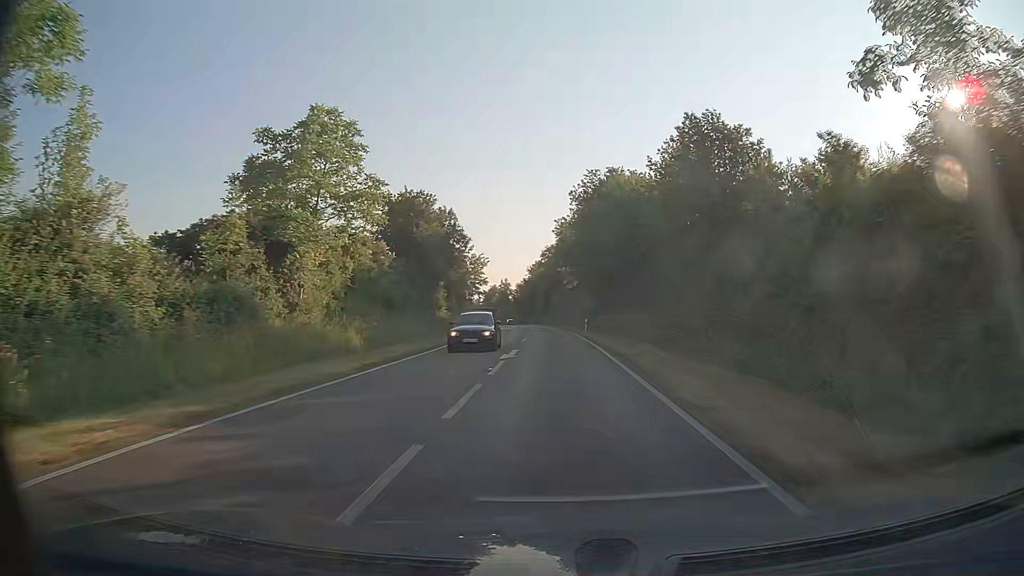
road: primary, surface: asphalt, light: Day
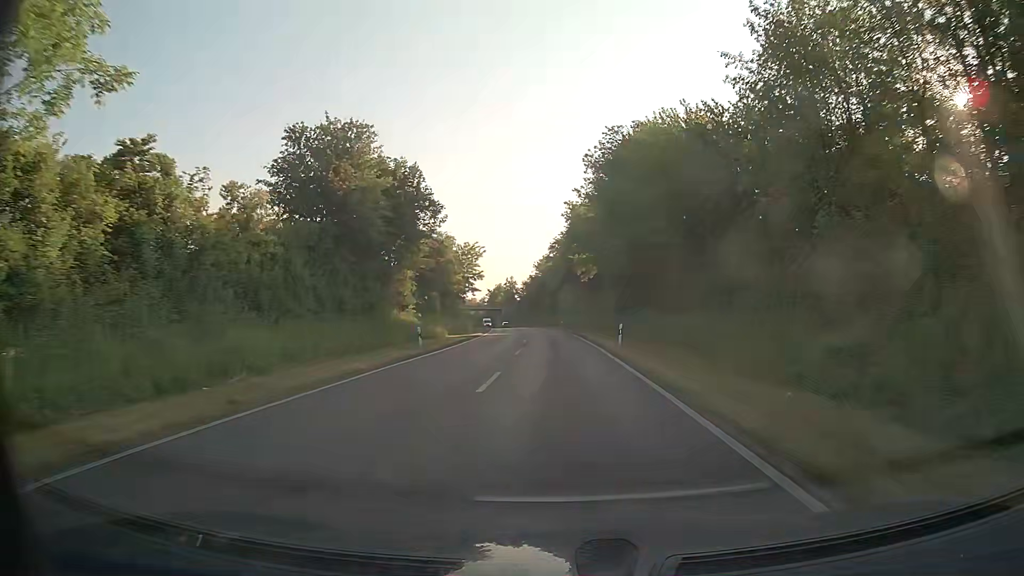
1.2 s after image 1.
(-0.2, +20.9) m; -1°
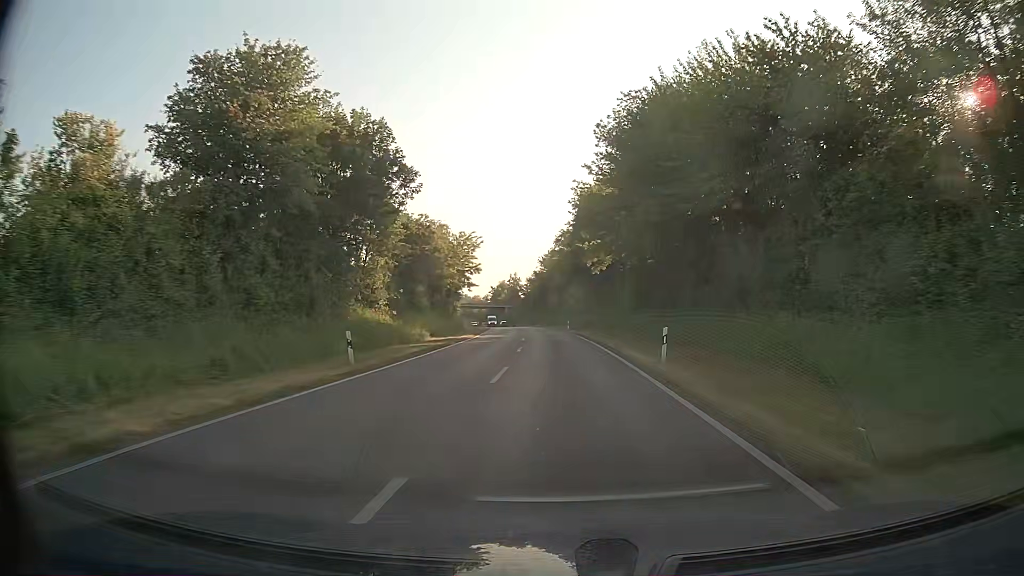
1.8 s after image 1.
(0.0, +10.5) m; 0°
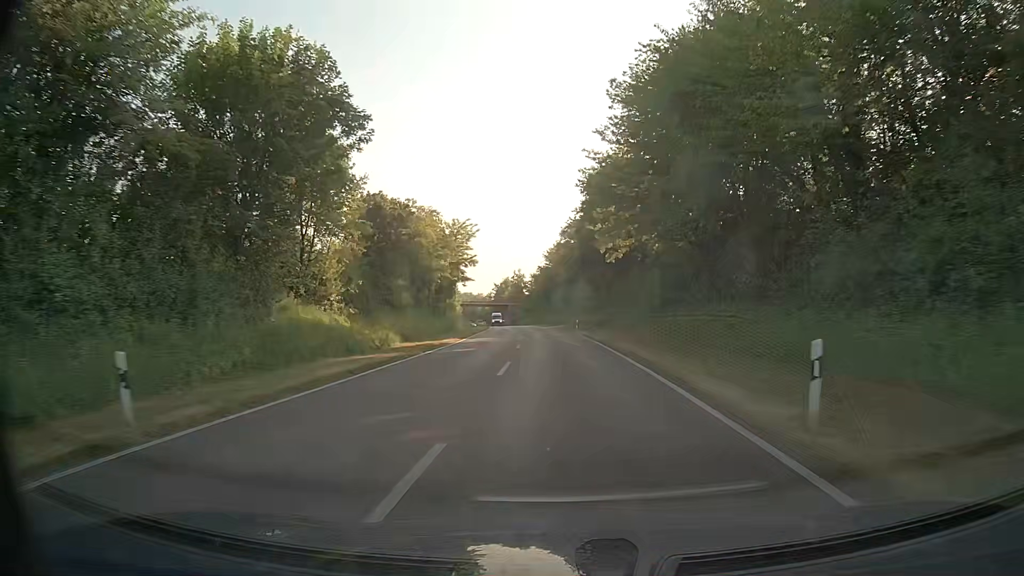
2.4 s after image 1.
(0.0, +10.5) m; 0°
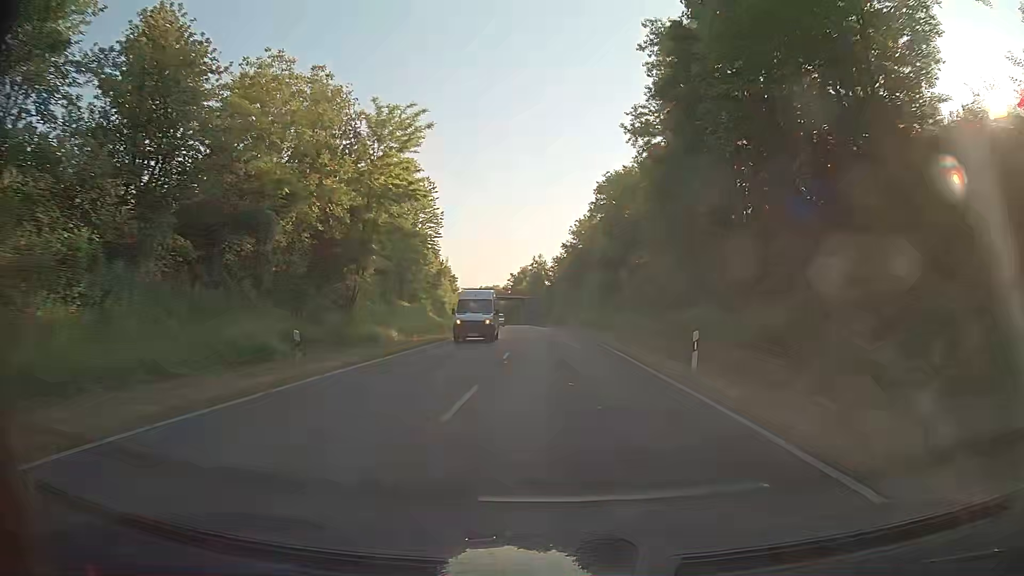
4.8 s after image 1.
(-0.9, +42.8) m; -2°
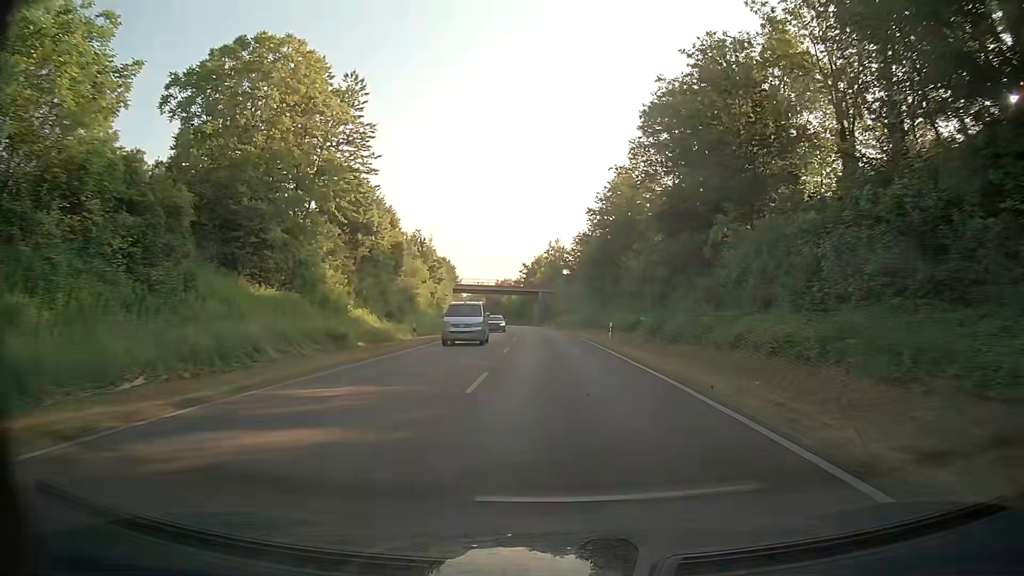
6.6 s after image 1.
(-0.5, +32.9) m; -2°
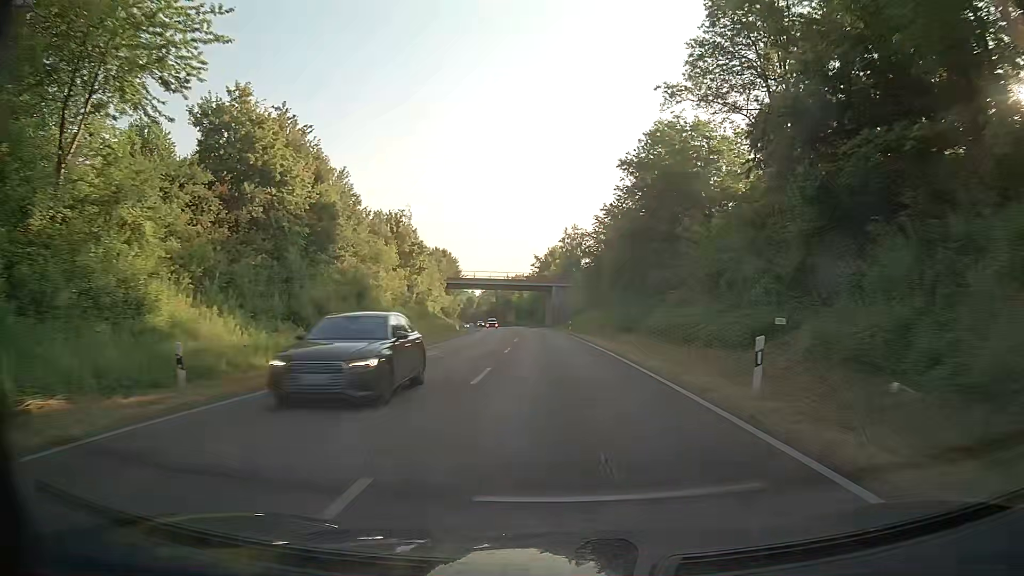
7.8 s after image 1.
(-0.2, +22.3) m; -1°
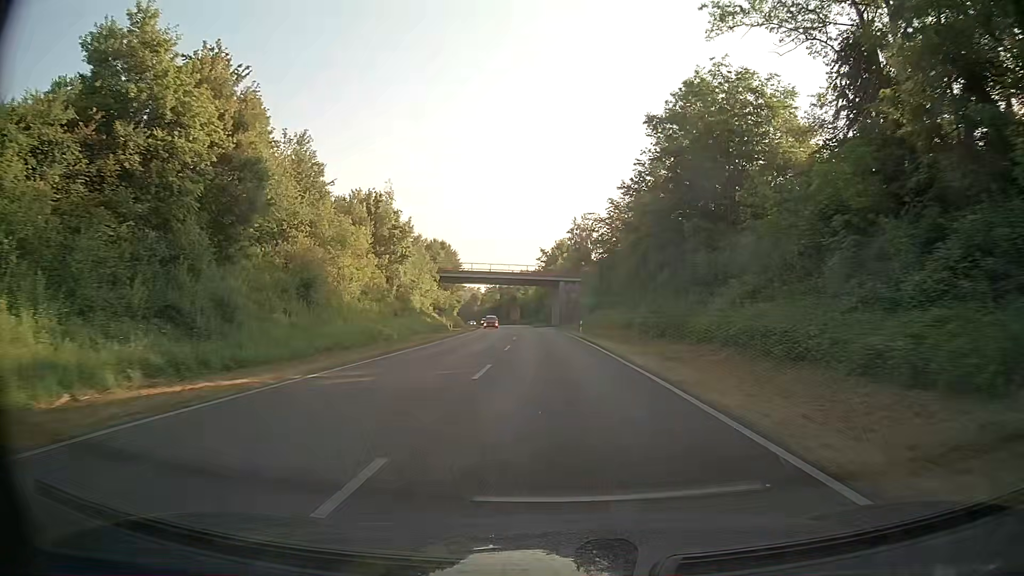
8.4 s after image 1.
(-0.1, +11.3) m; -1°
(0, +10) (0, +20) (0, +30) (-1, +40) (-1, +50) (-2, +60) (-3, +70) (-3, +80) (-4, +90) (-5, +100) m
